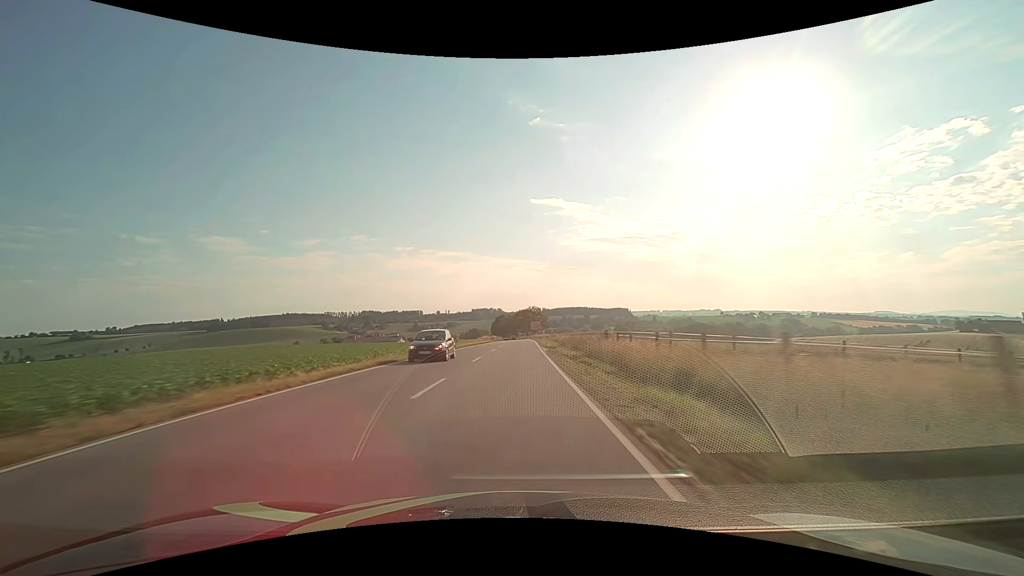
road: secondary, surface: asphalt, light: Day
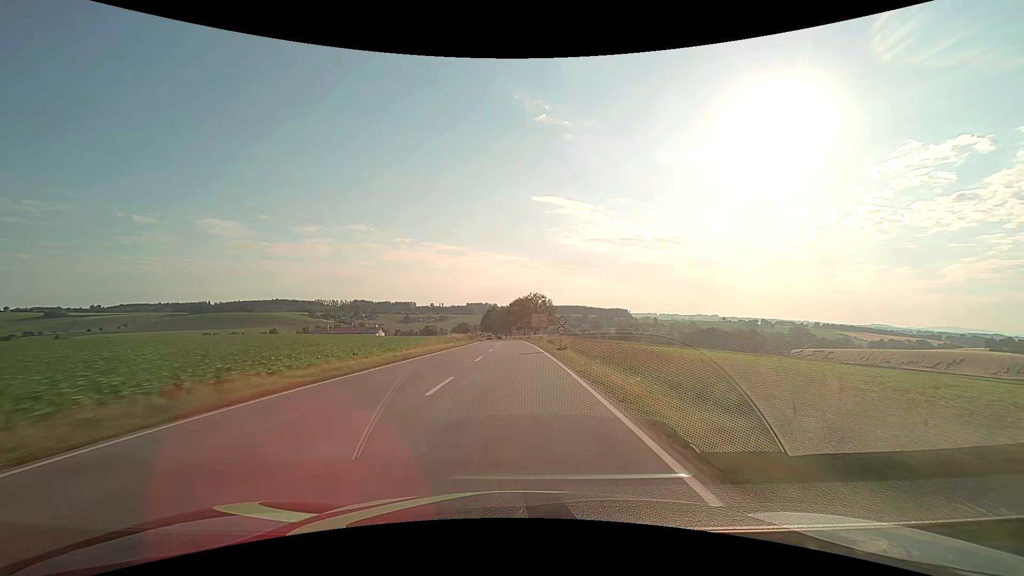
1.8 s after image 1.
(+0.2, +47.7) m; 0°
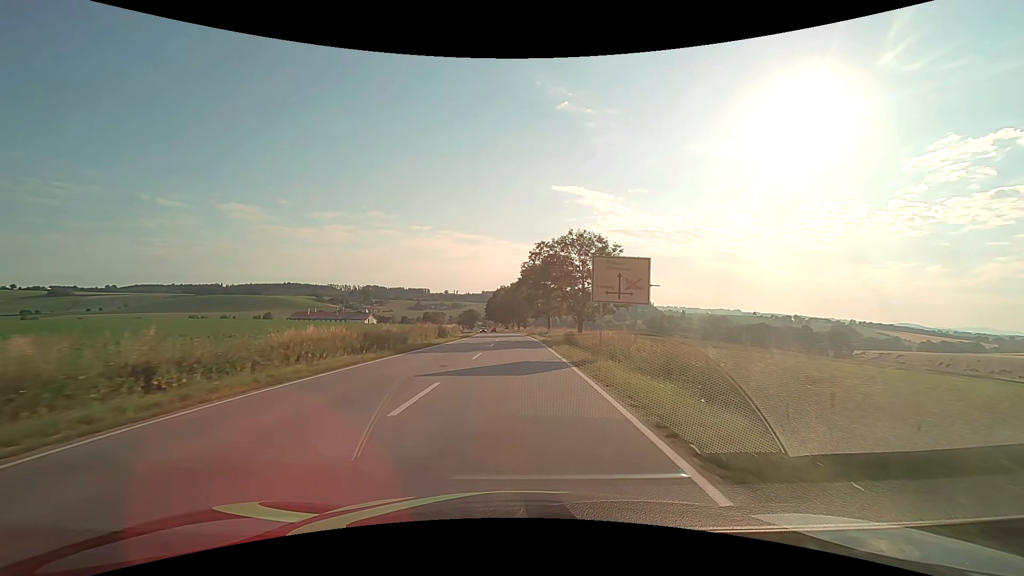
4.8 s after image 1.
(-0.2, +60.9) m; -2°
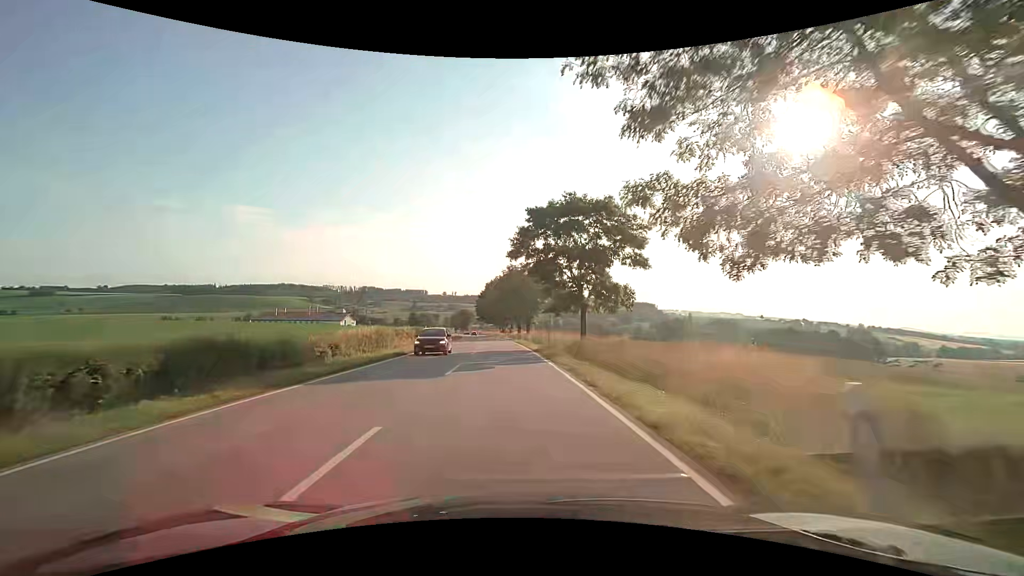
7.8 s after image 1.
(0.0, +39.9) m; 0°
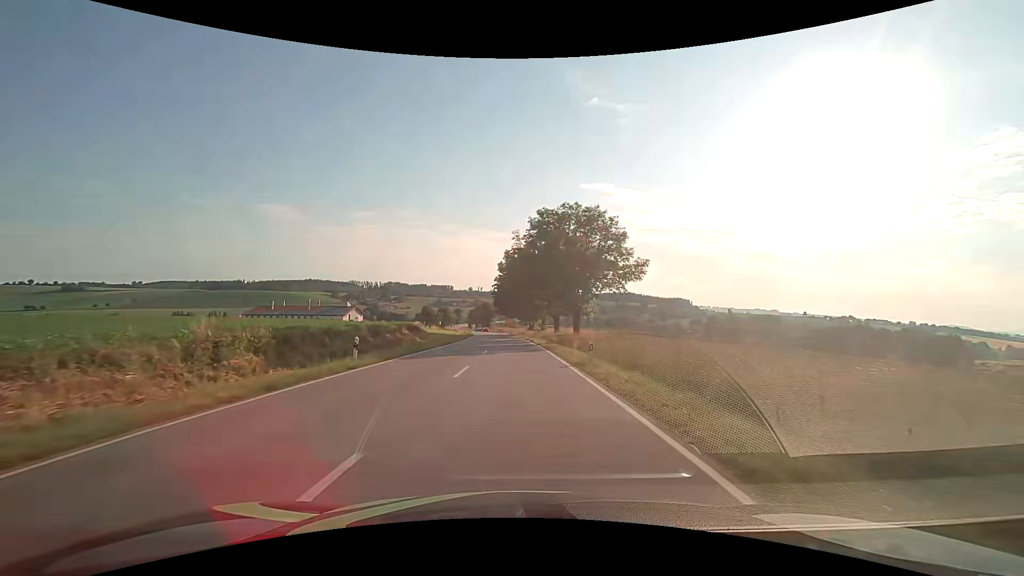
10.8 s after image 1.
(-1.0, +37.5) m; -3°
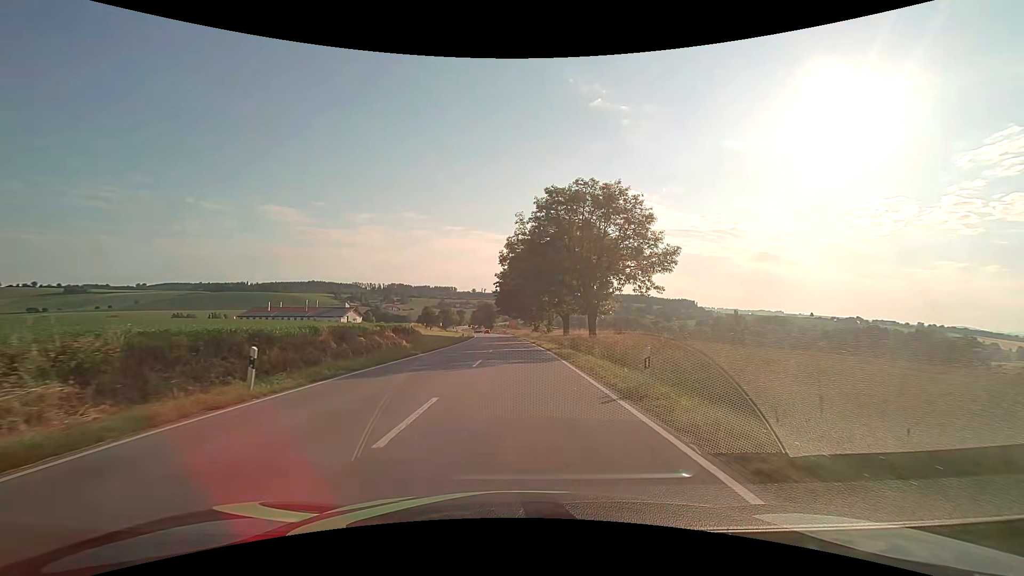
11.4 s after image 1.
(0.0, +7.6) m; -1°
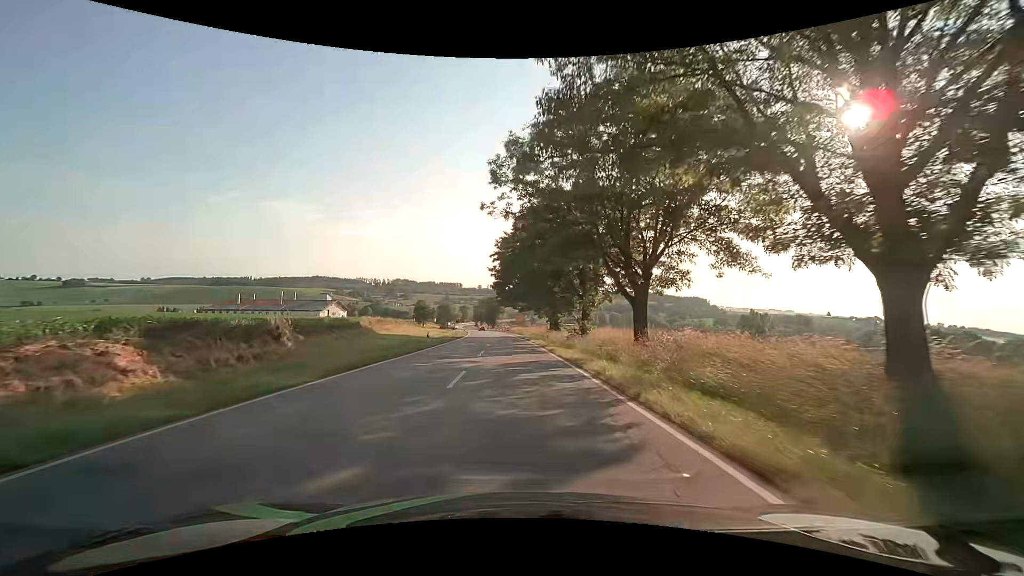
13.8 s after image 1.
(-0.2, +30.7) m; -1°
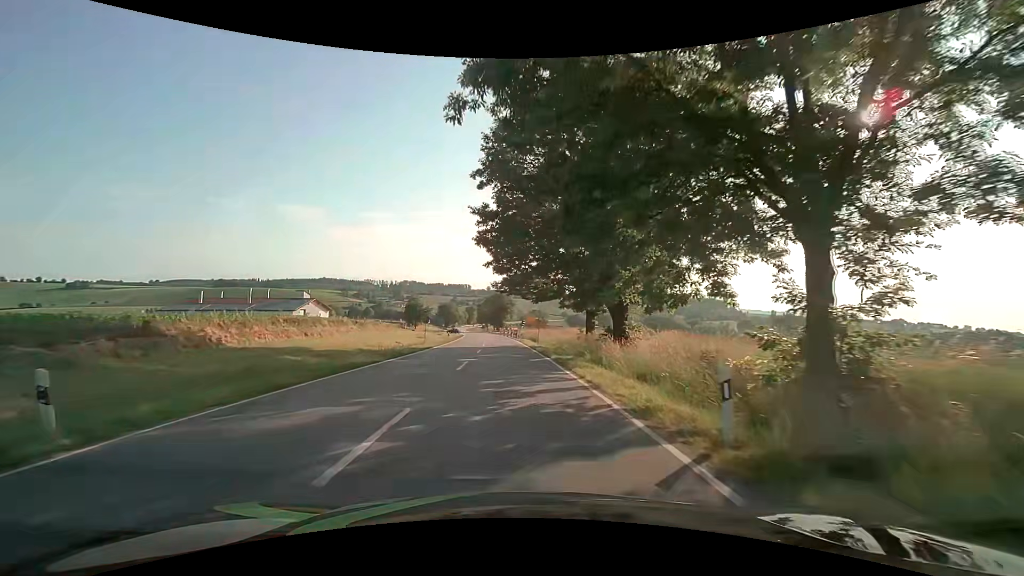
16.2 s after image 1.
(-0.3, +30.6) m; -1°
